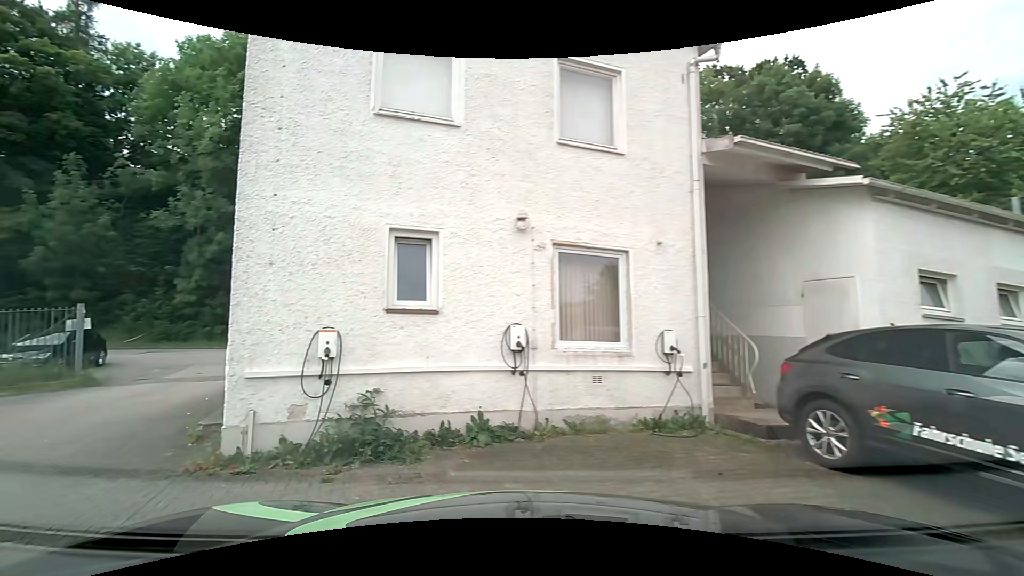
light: Day
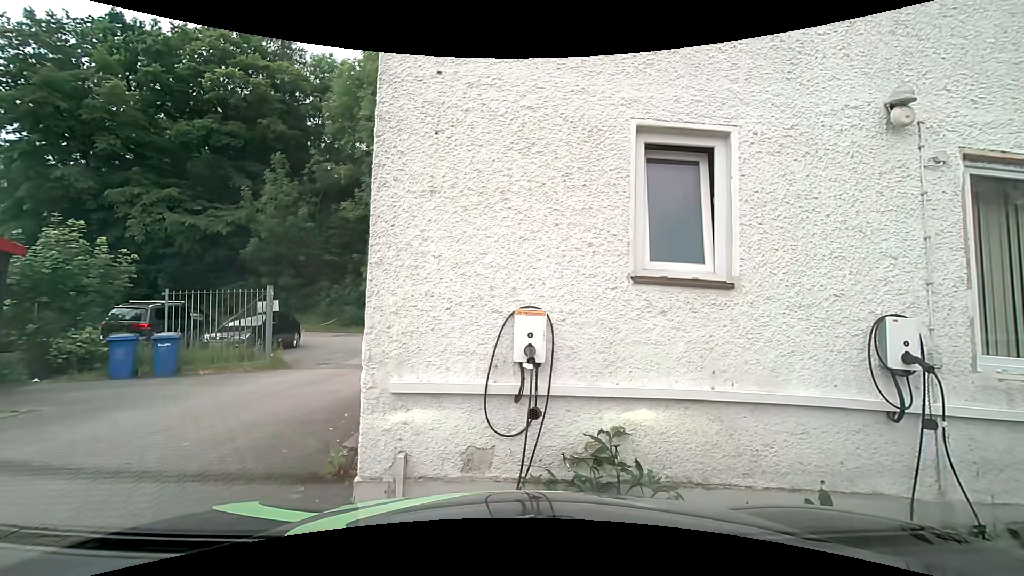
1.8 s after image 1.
(-0.7, +2.8) m; -19°
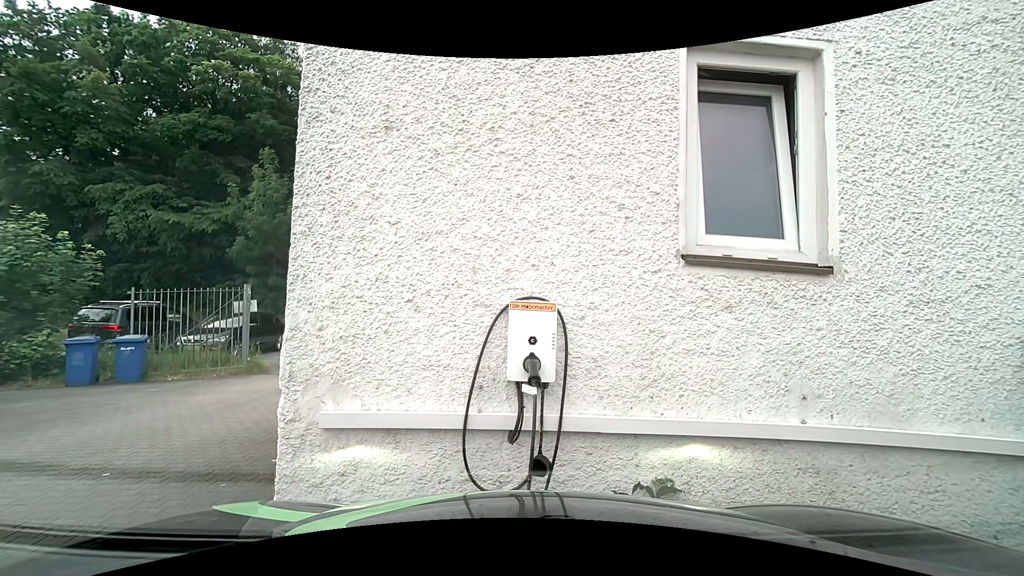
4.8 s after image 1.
(0.0, +1.1) m; 0°
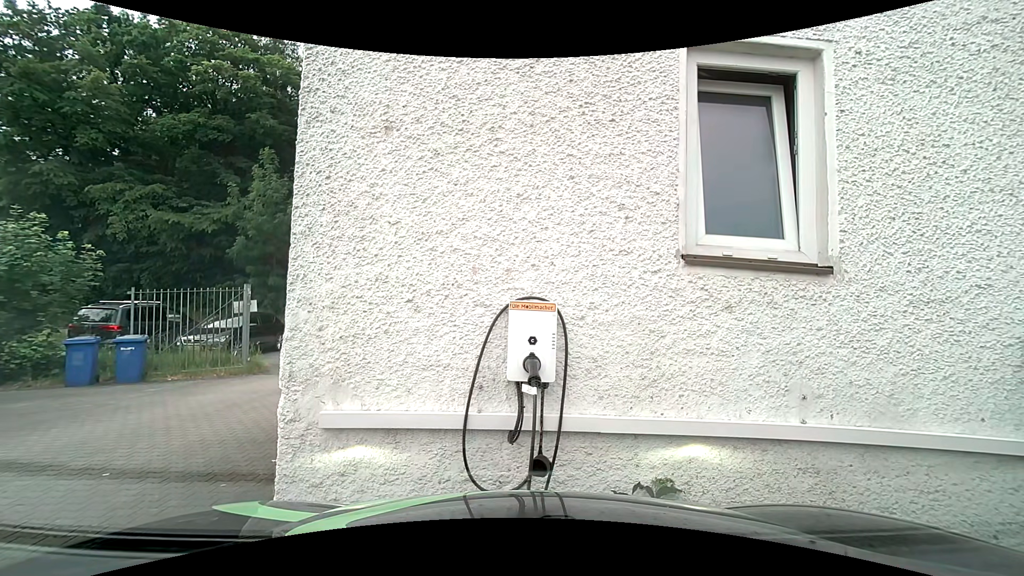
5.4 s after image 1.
(0.0, 0.0) m; 0°
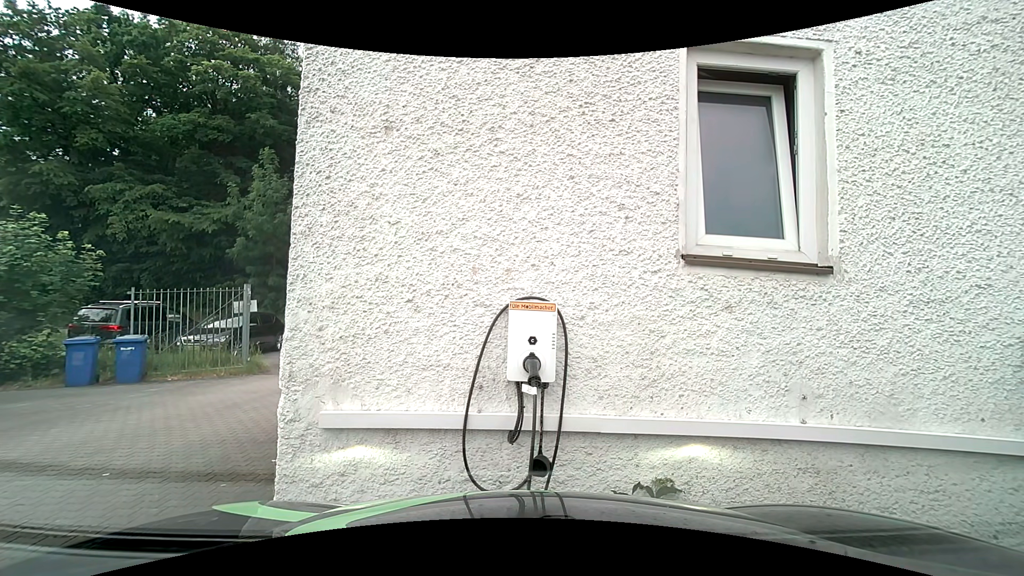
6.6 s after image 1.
(0.0, 0.0) m; 0°
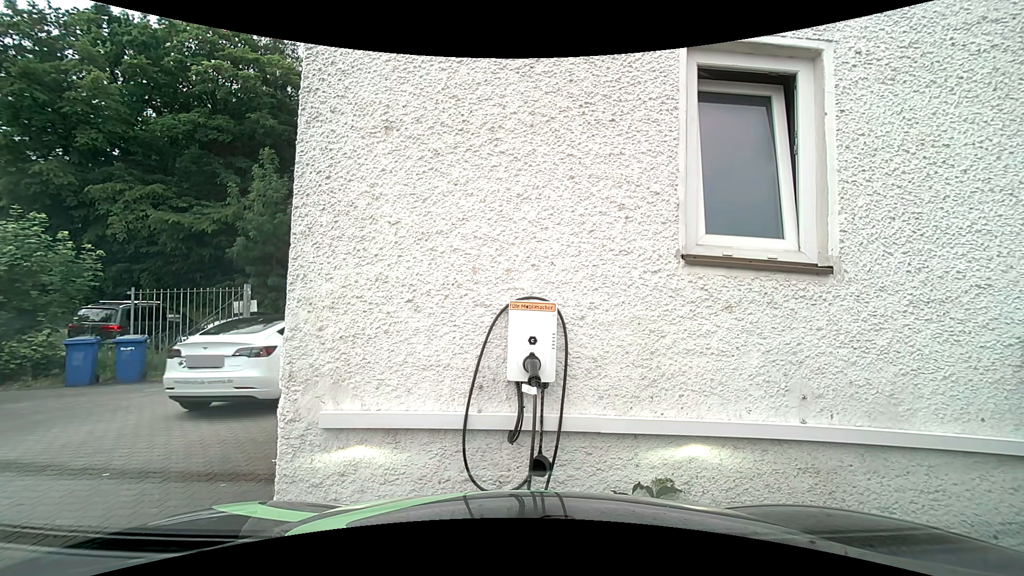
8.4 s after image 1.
(0.0, 0.0) m; 0°
